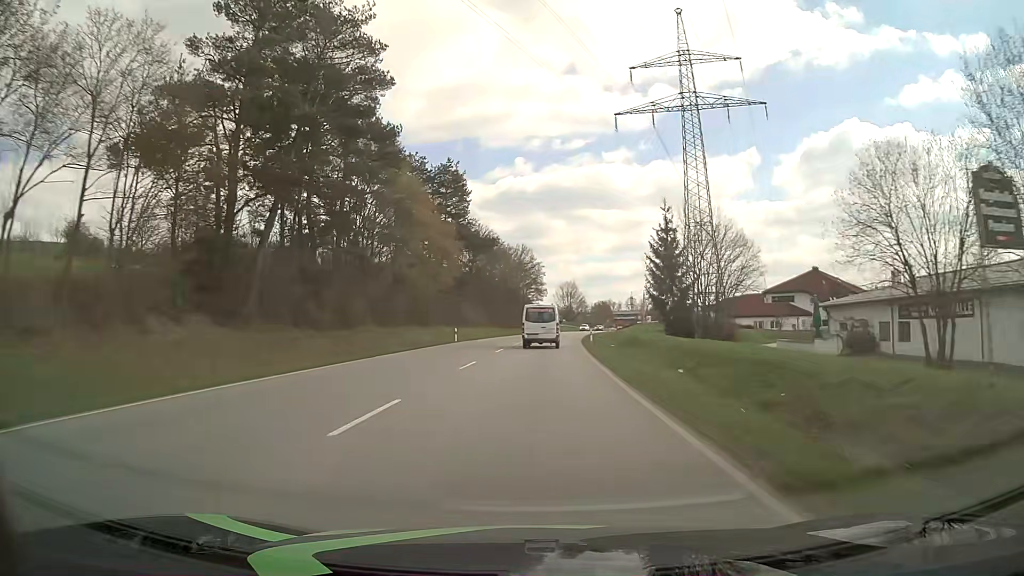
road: primary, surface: asphalt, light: Day
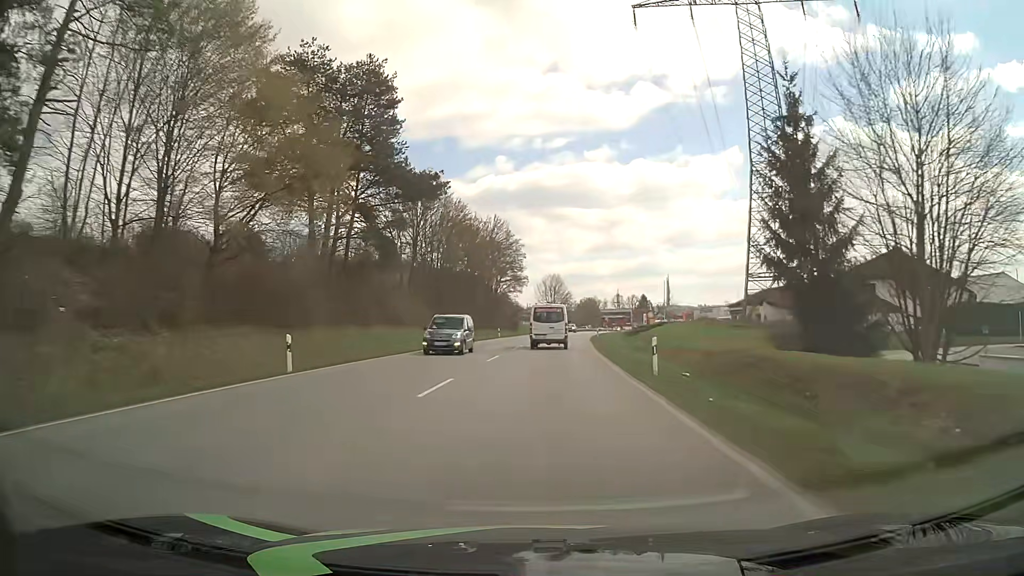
(+0.4, +31.5) m; +2°
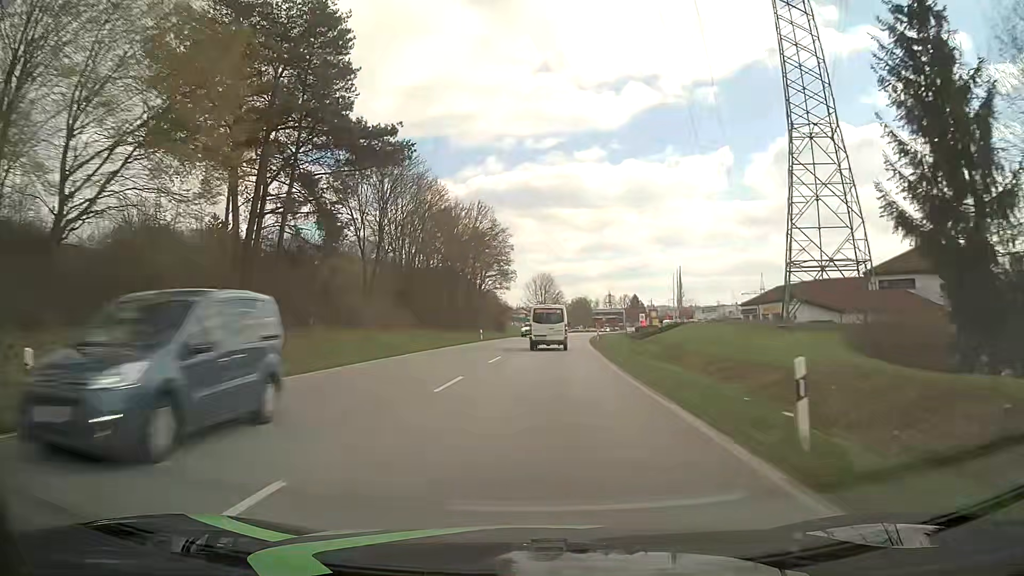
(+0.1, +10.5) m; +1°
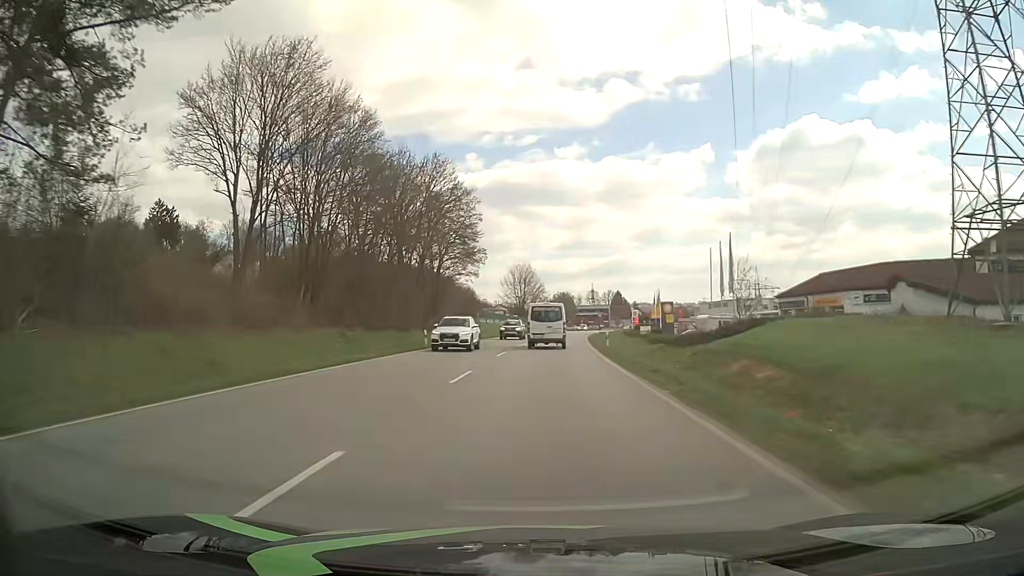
(+0.4, +21.0) m; +2°
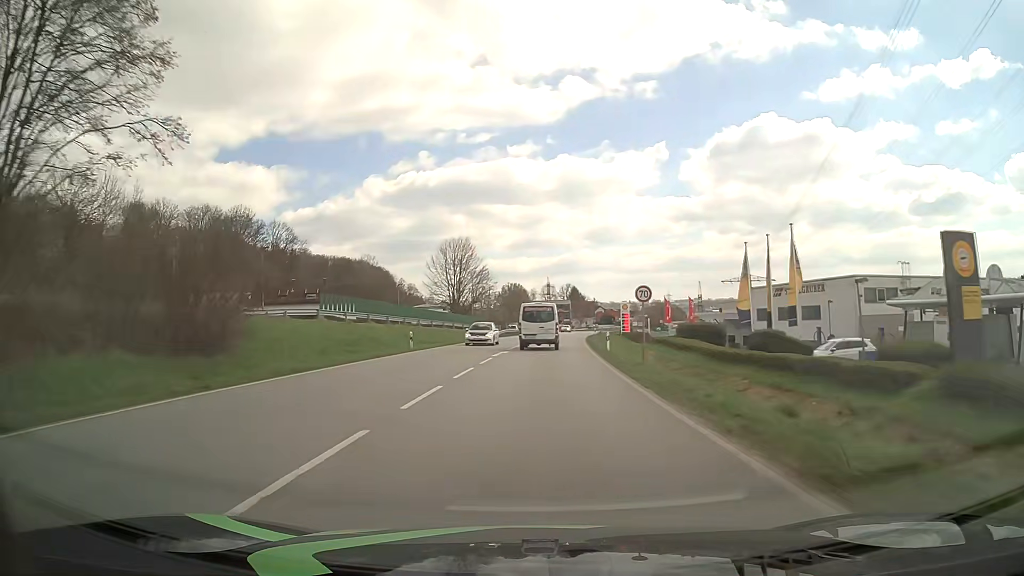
(+1.9, +53.1) m; +4°
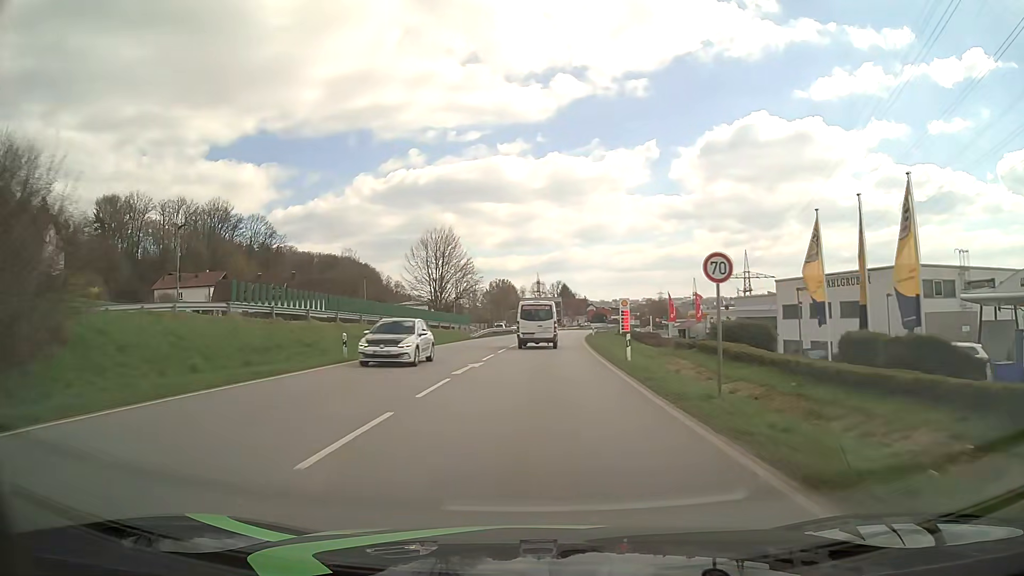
(+0.1, +10.7) m; +1°
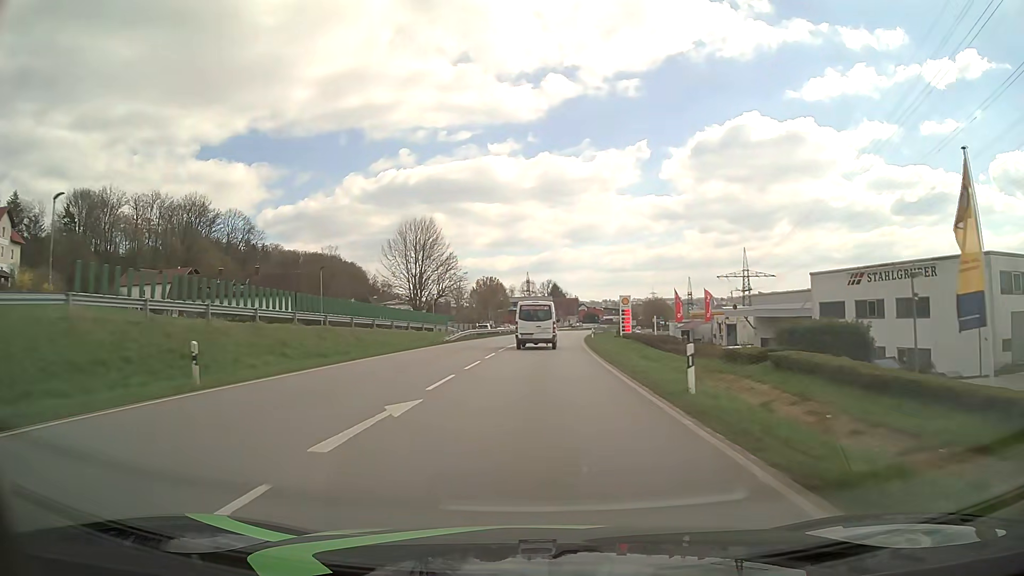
(+0.1, +10.6) m; +1°
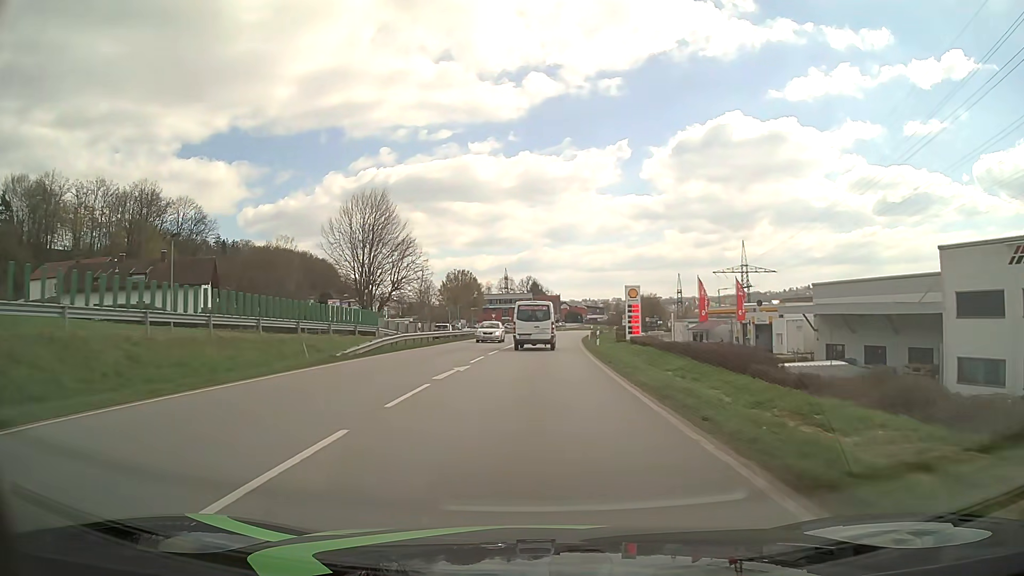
(+0.3, +21.1) m; +2°
(0, +10) (0, +20) (+1, +30) (+1, +40) (+2, +50) (+2, +60) (+3, +70) (+4, +80) (+5, +90) (+6, +100) m
